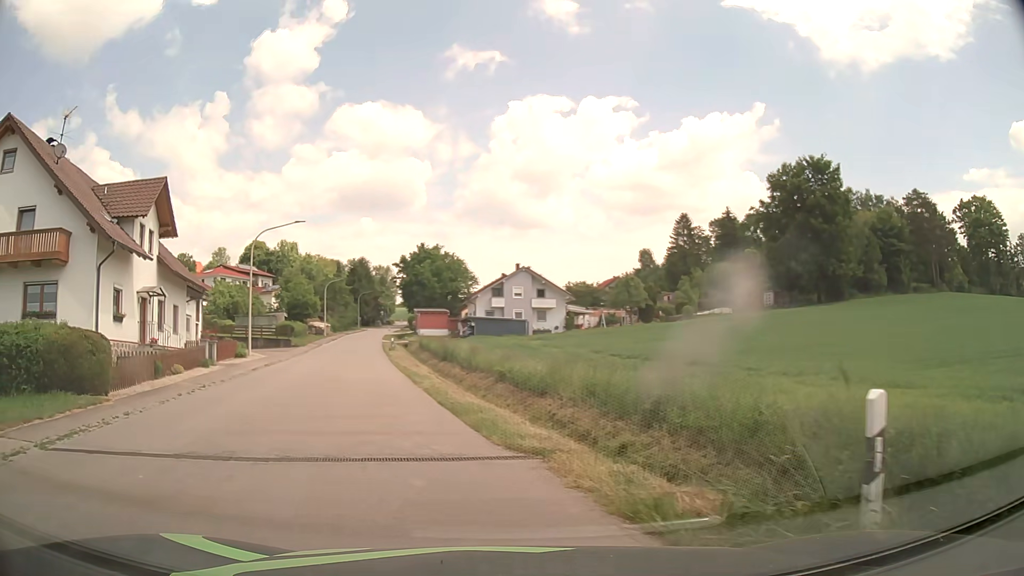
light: Day
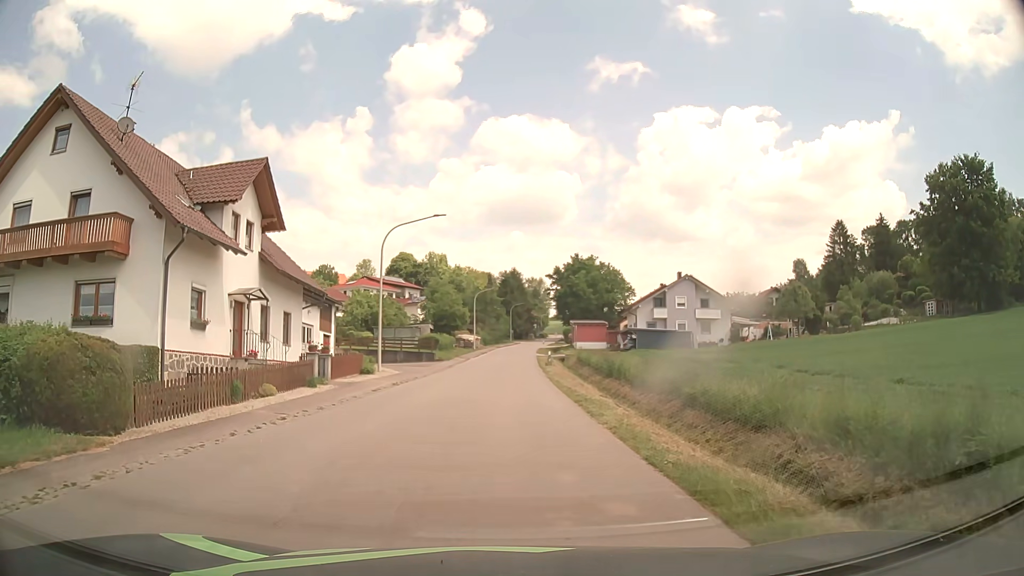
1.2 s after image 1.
(-0.8, +6.0) m; -13°
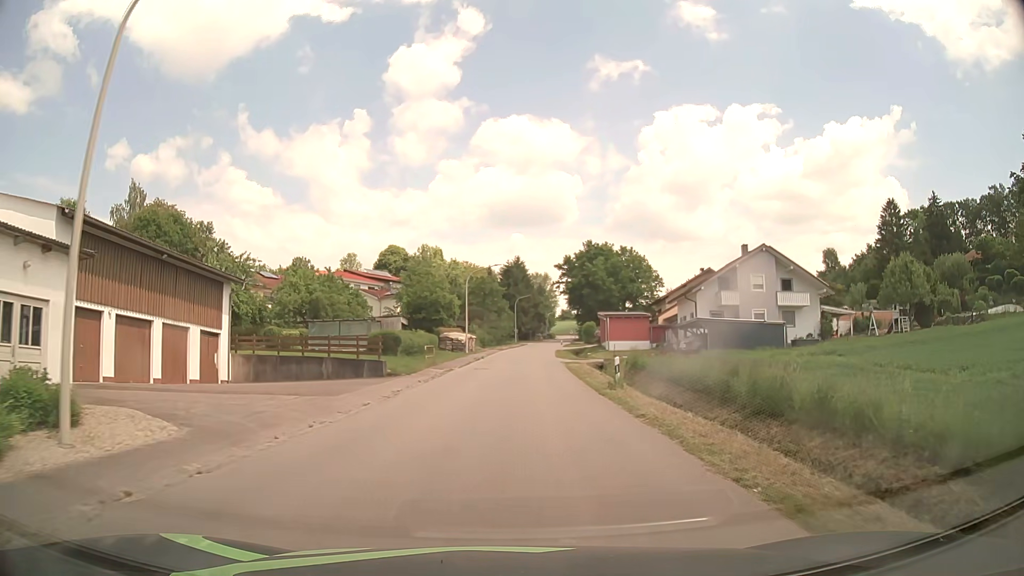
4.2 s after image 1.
(-0.1, +24.6) m; 0°
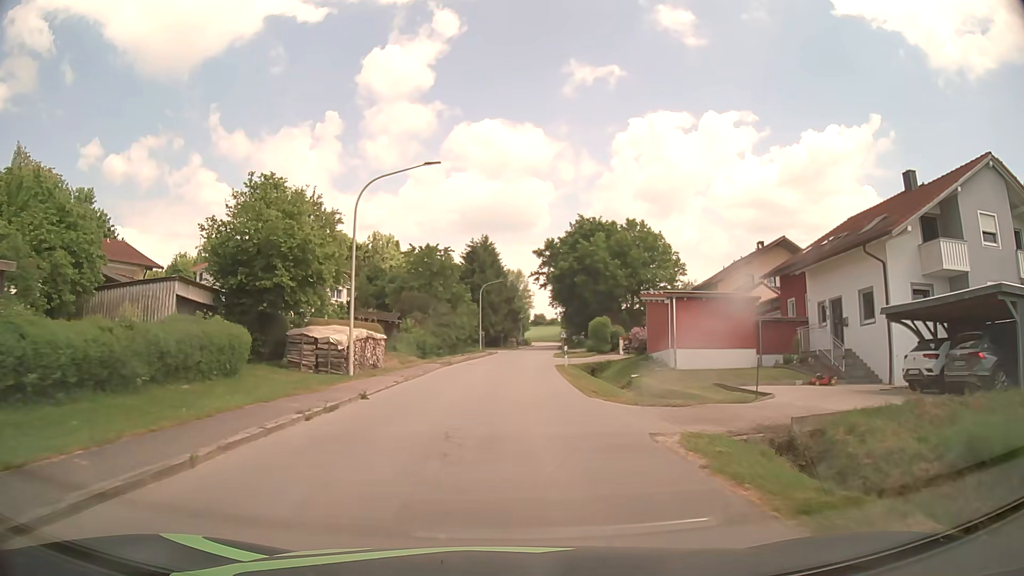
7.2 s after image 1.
(+1.0, +33.8) m; +2°
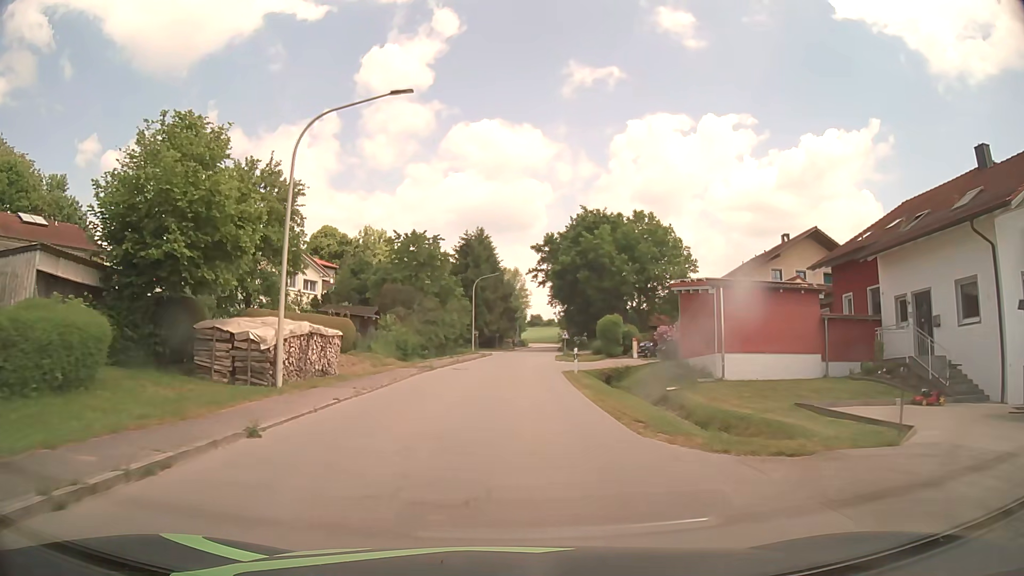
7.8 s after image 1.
(+0.1, +7.0) m; +1°
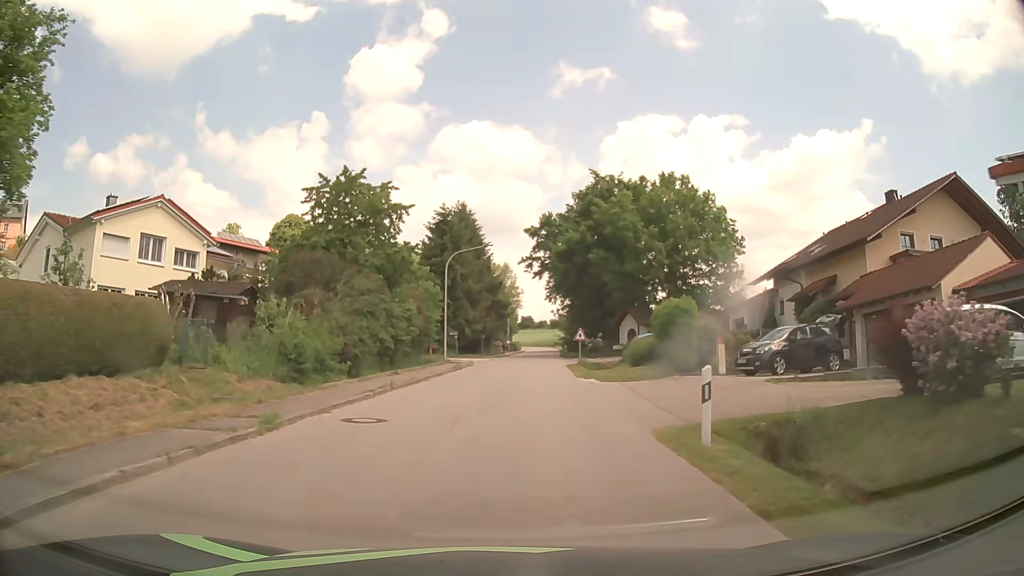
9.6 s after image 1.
(+0.1, +19.4) m; +1°
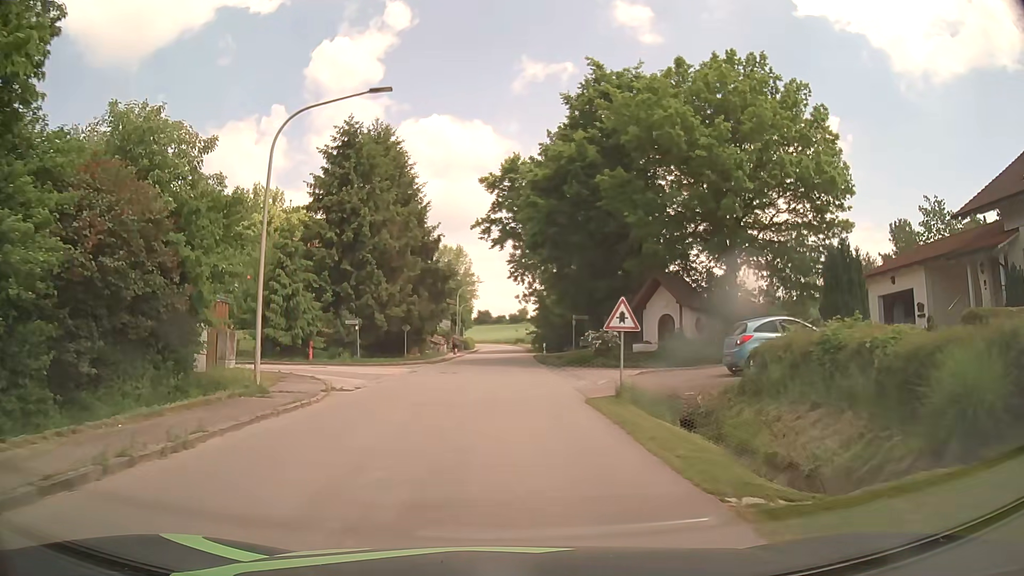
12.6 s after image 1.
(+0.9, +26.6) m; +4°
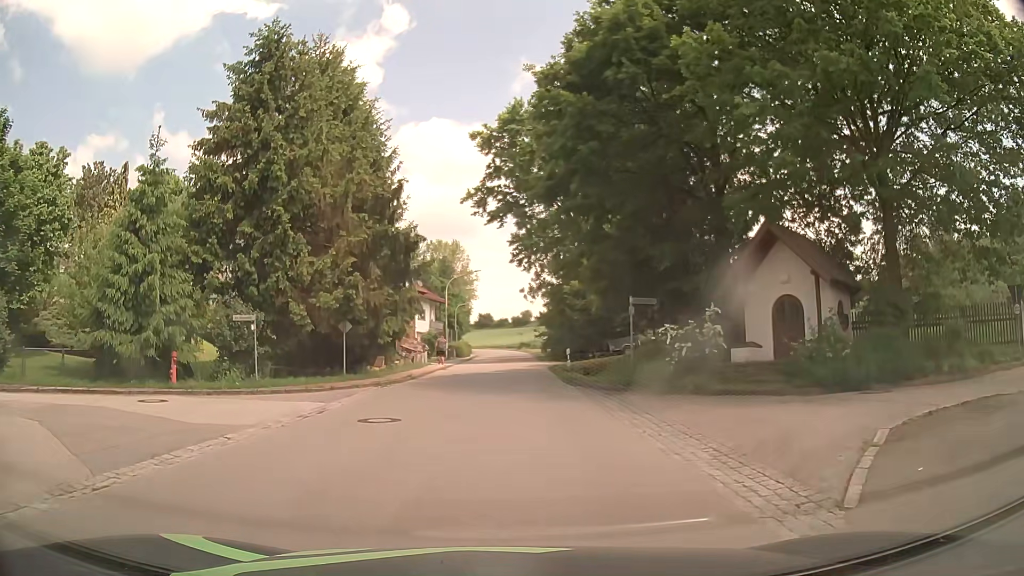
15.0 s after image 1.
(0.0, +14.9) m; 0°
